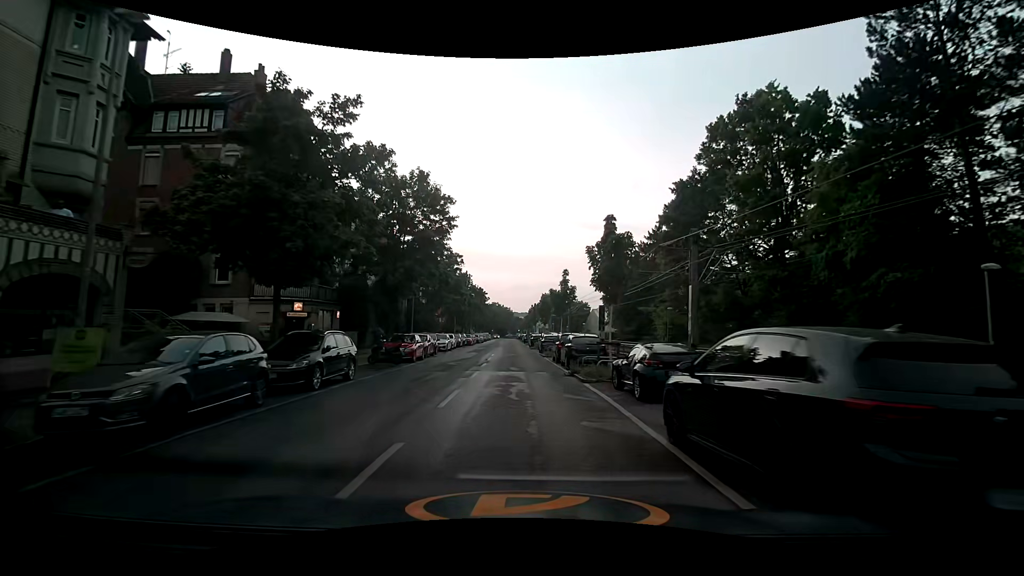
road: secondary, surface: asphalt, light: Day
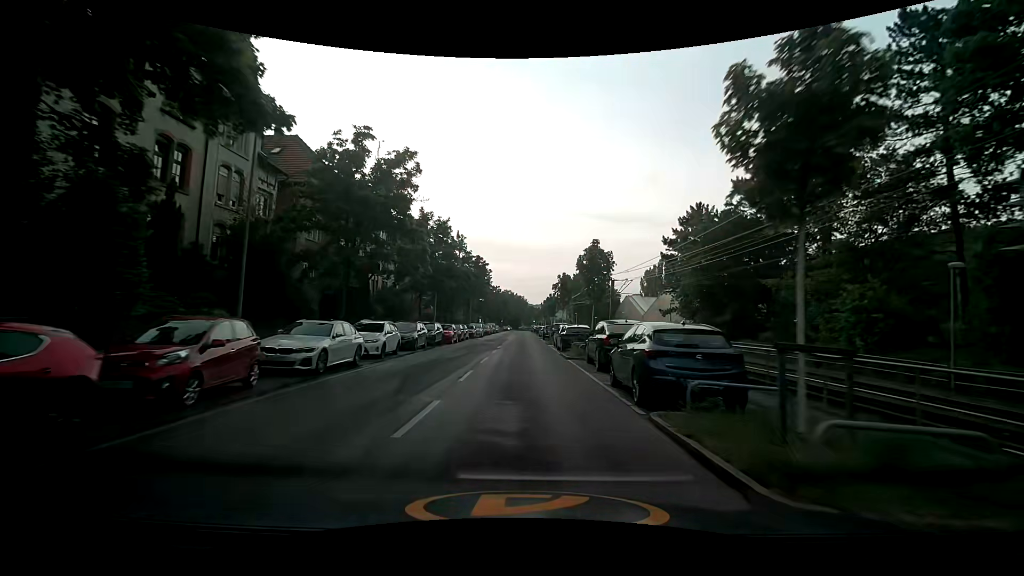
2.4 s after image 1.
(+0.2, +27.7) m; 0°
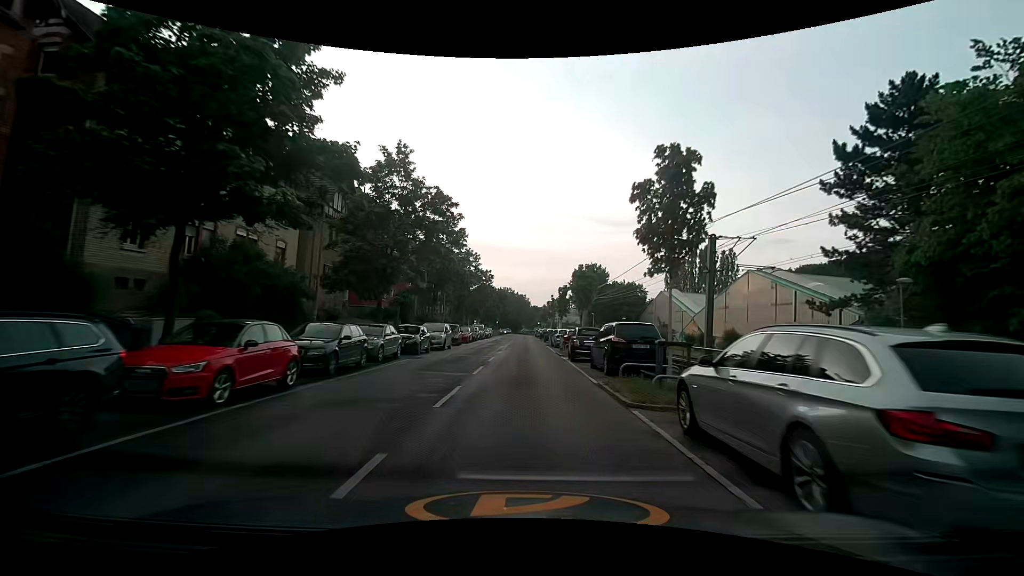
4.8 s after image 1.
(-0.3, +28.0) m; 0°
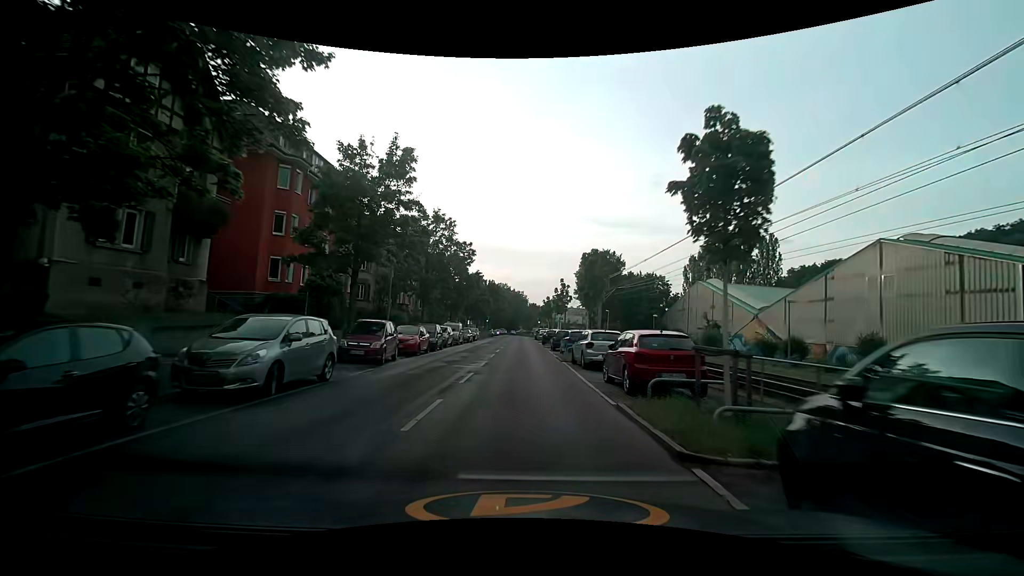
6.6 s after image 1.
(0.0, +19.9) m; 0°
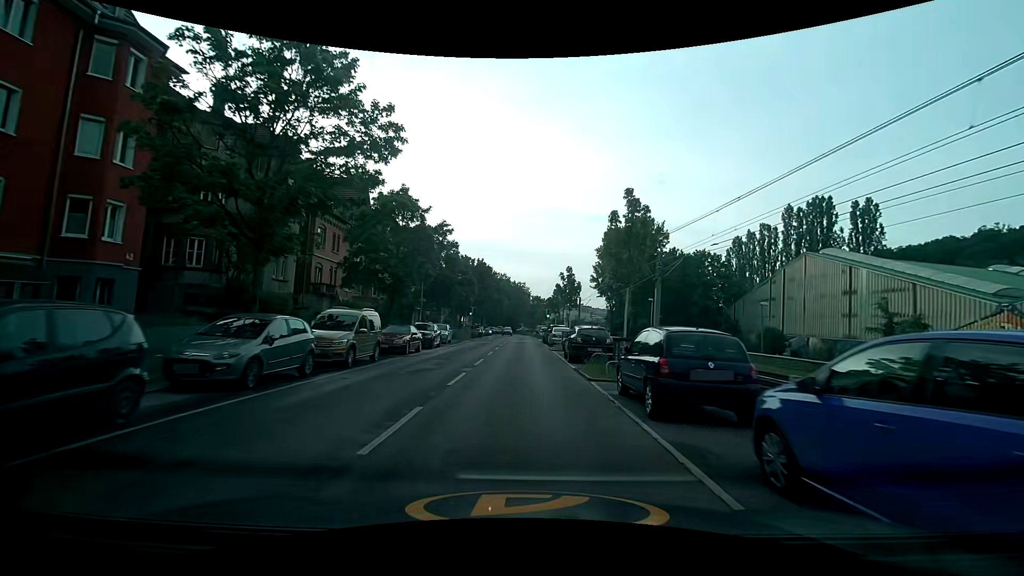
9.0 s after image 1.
(-0.1, +25.8) m; 0°
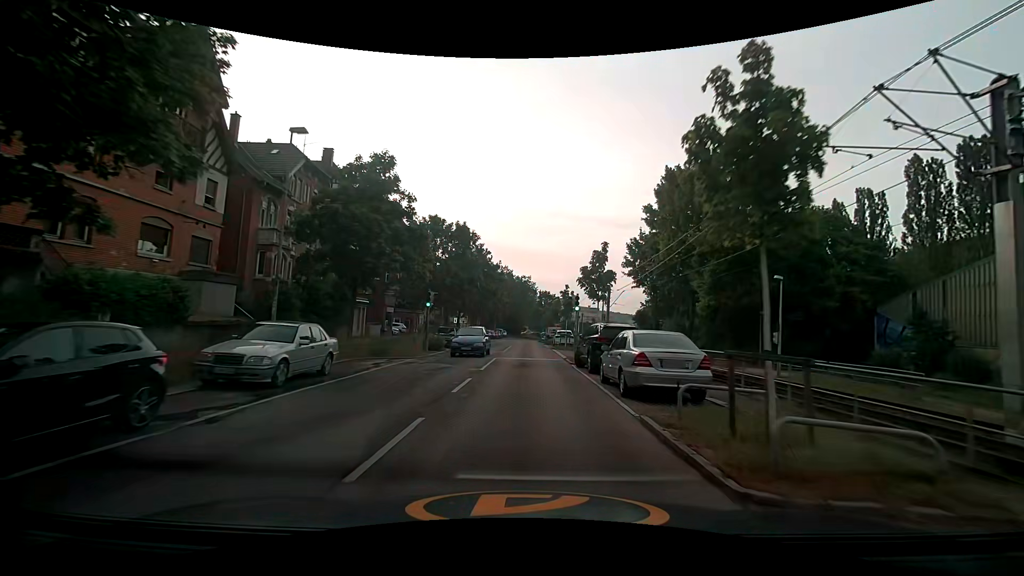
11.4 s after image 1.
(-0.2, +25.2) m; 0°
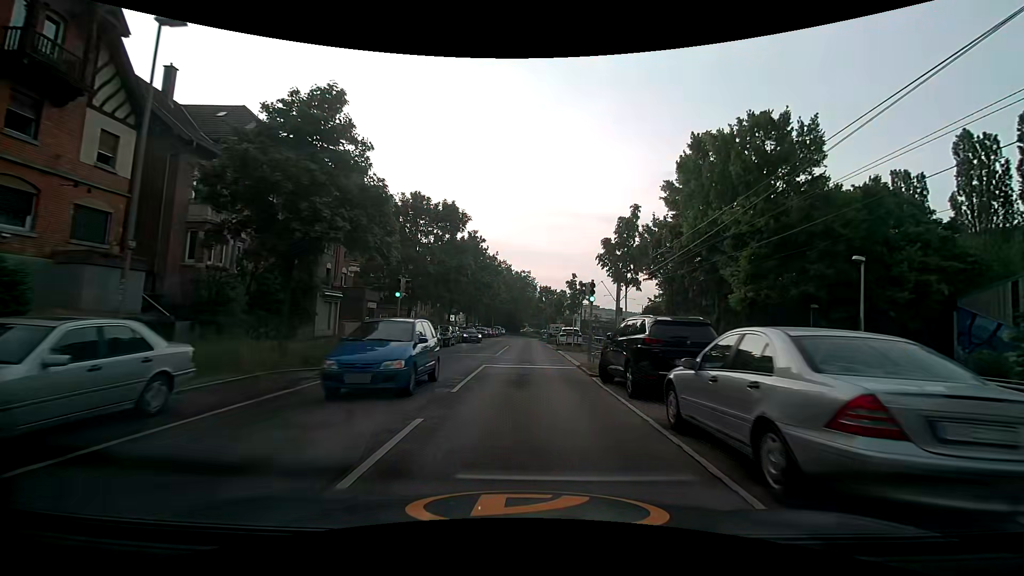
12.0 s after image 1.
(0.0, +6.5) m; -1°
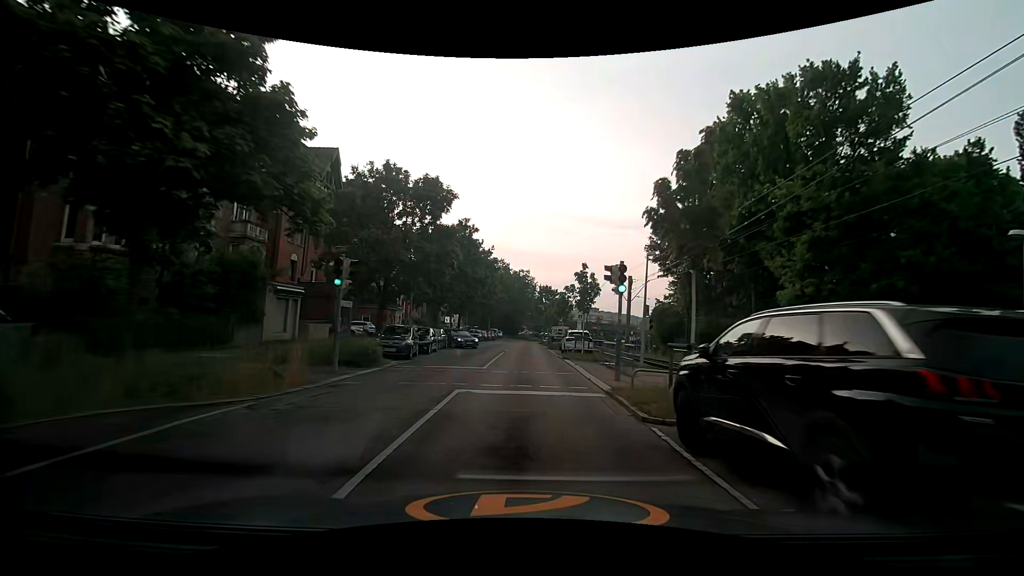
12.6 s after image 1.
(0.0, +6.7) m; 0°
